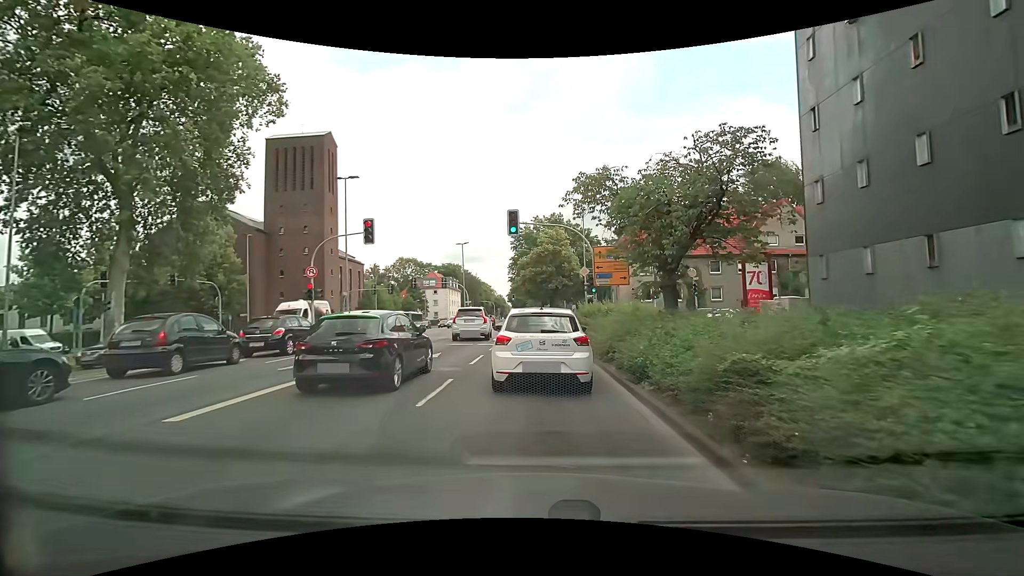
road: secondary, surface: asphalt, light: Day
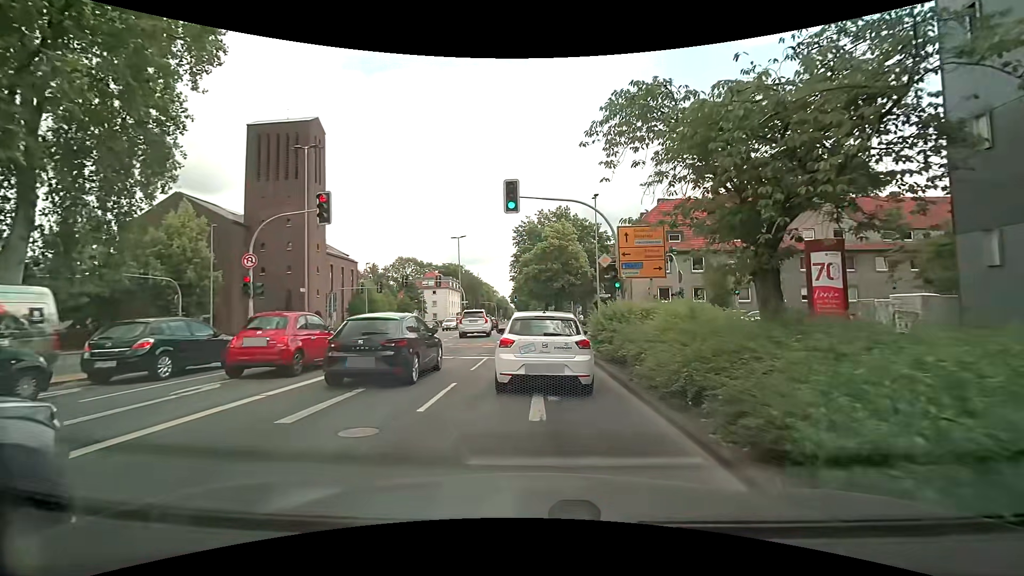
(+0.1, +6.5) m; +1°
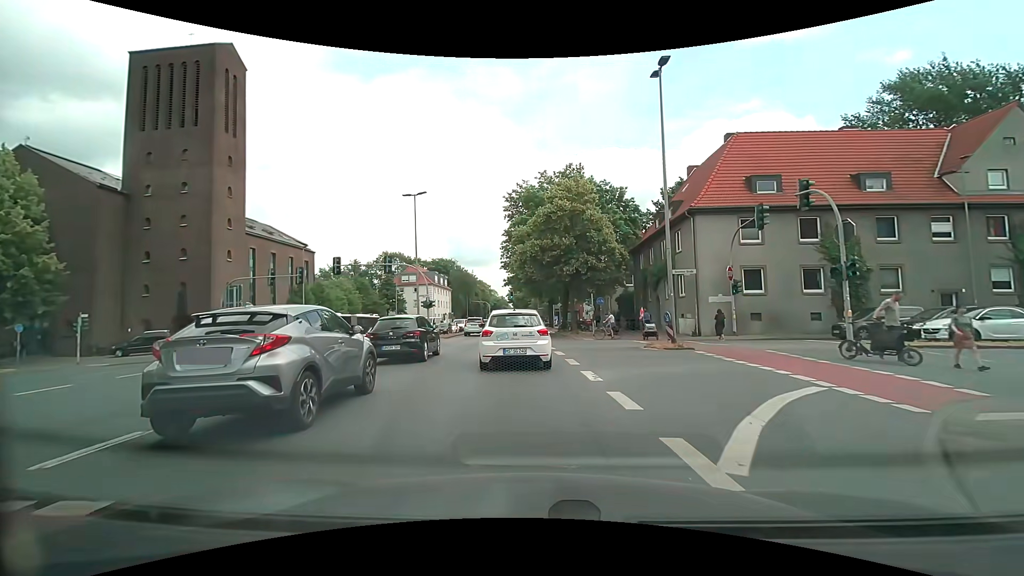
(+0.1, +20.7) m; 0°
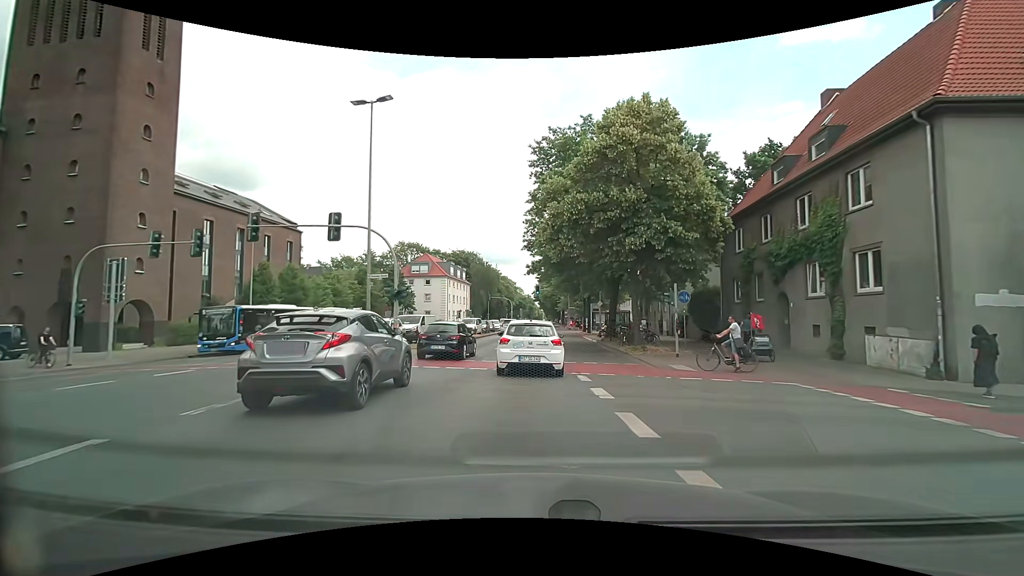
(-0.5, +15.9) m; -3°
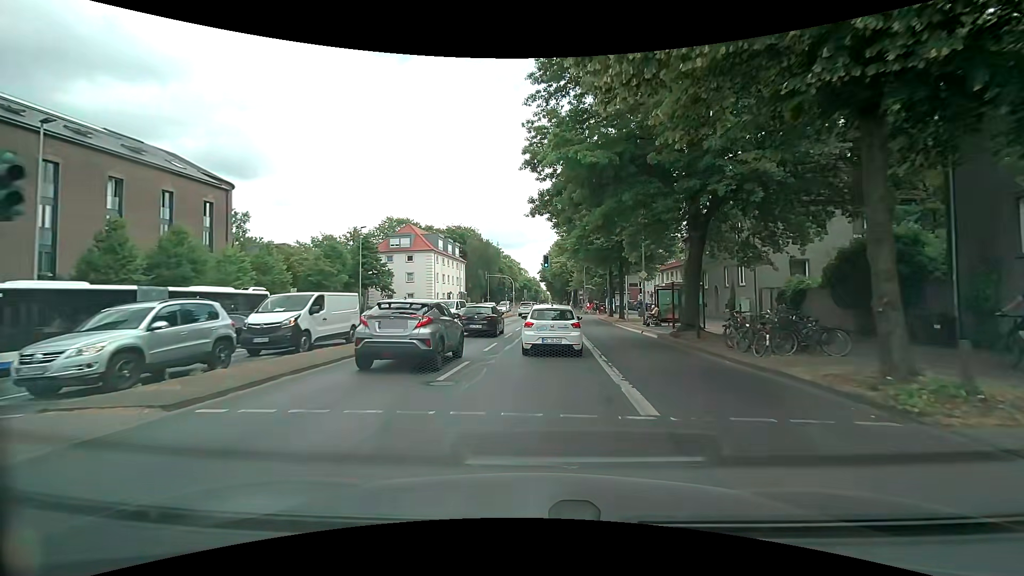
(-0.1, +17.9) m; -1°
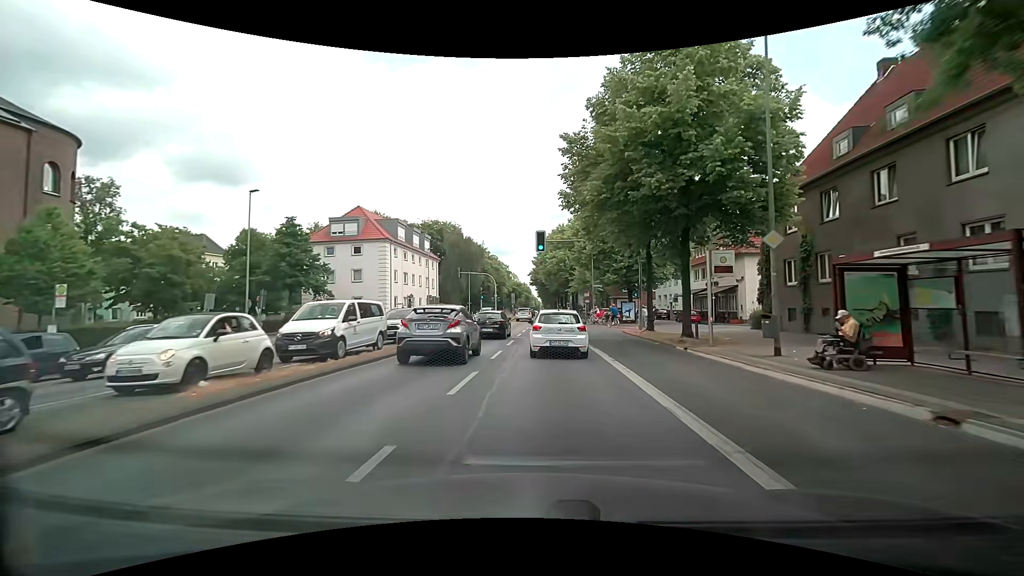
(+0.4, +19.6) m; +2°
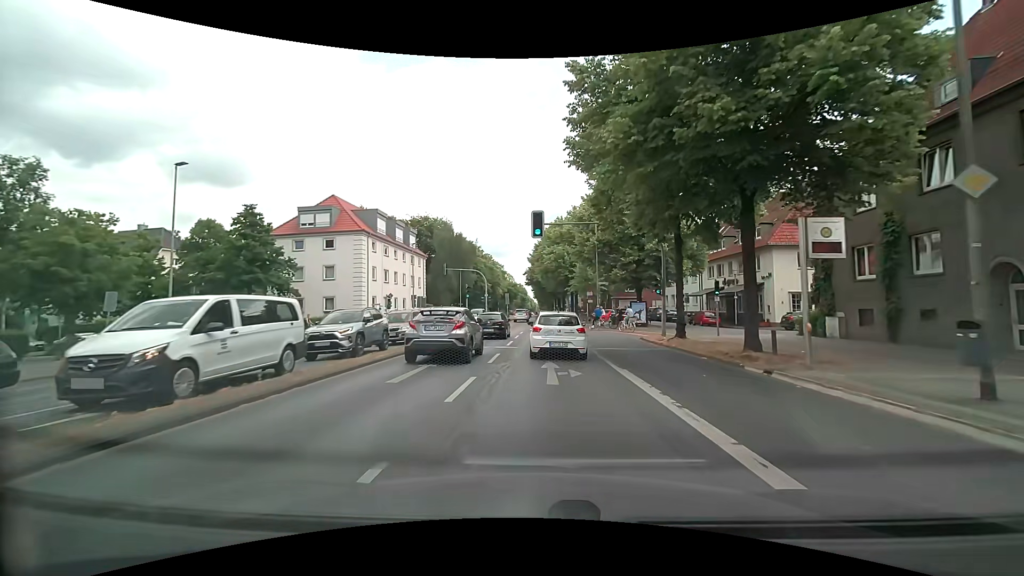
(0.0, +6.7) m; 0°
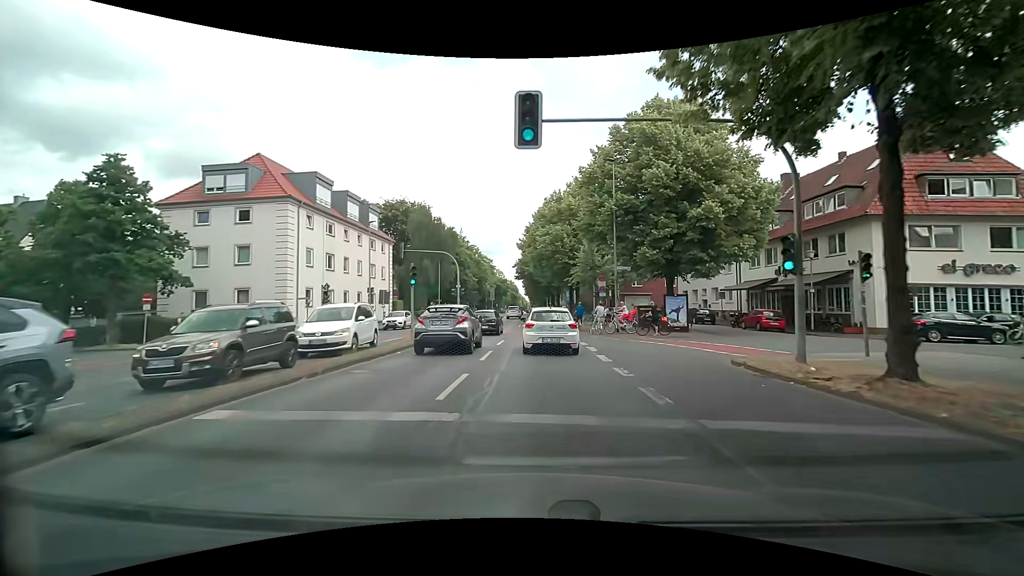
(+0.1, +13.7) m; 0°
(0, +10) (0, +20) (+1, +30) (+1, +40) (+1, +50) (+1, +60) (+1, +70) (+1, +80) (+1, +90) (+2, +100) m
